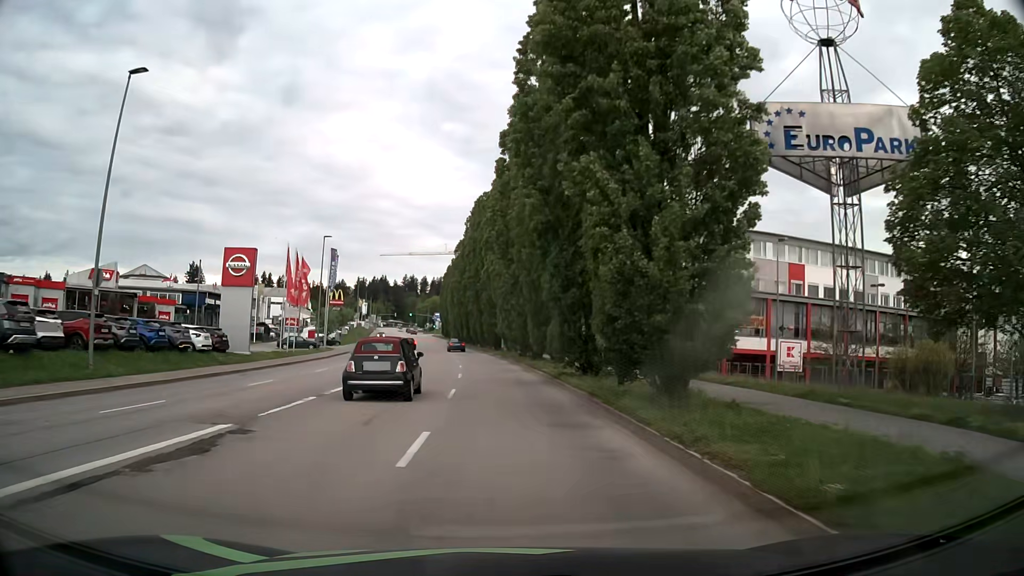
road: tertiary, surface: asphalt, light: Day
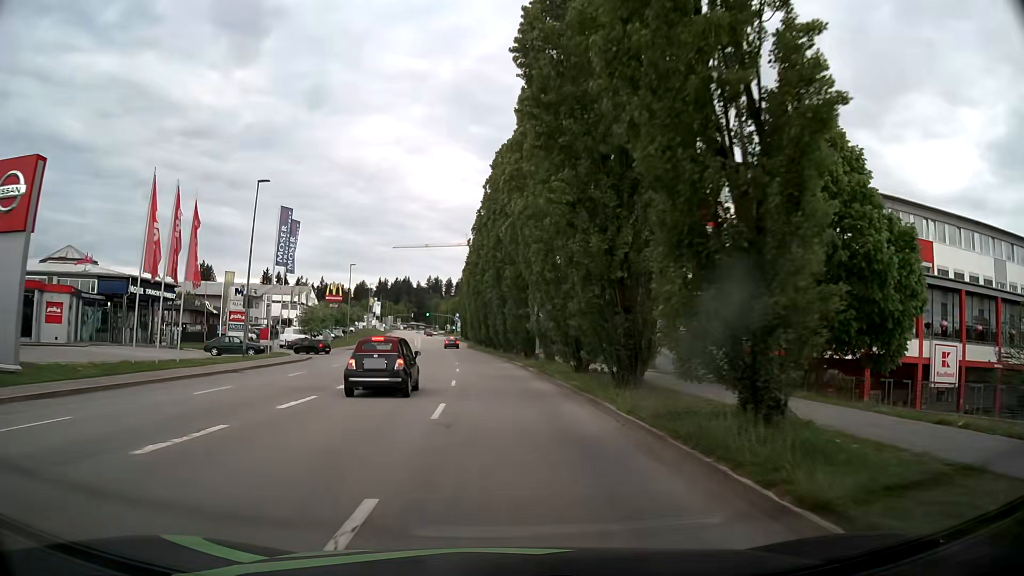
(-0.2, +22.8) m; -2°
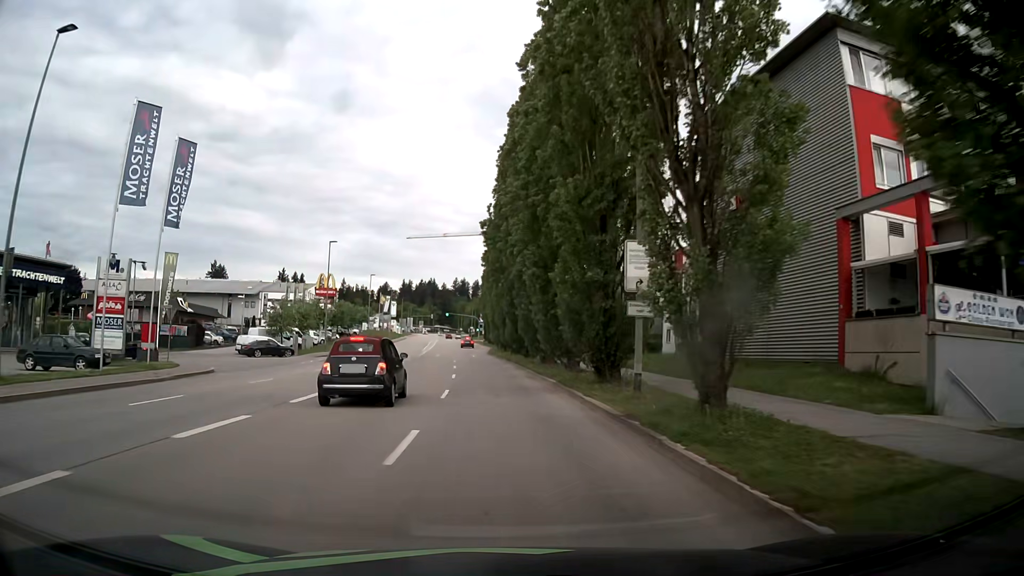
(-0.3, +22.7) m; -2°
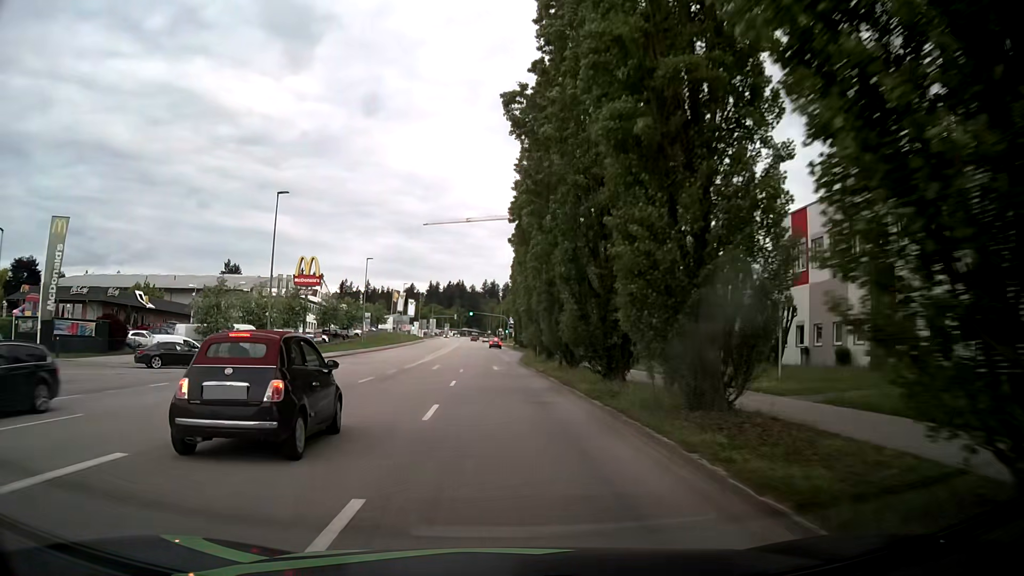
(-0.6, +22.8) m; -2°
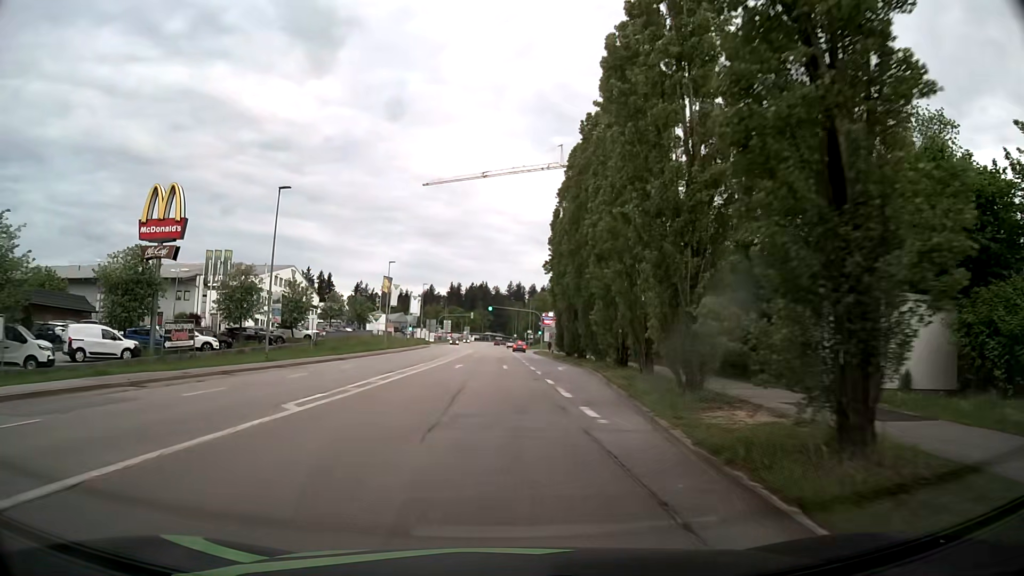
(-1.1, +37.9) m; -3°
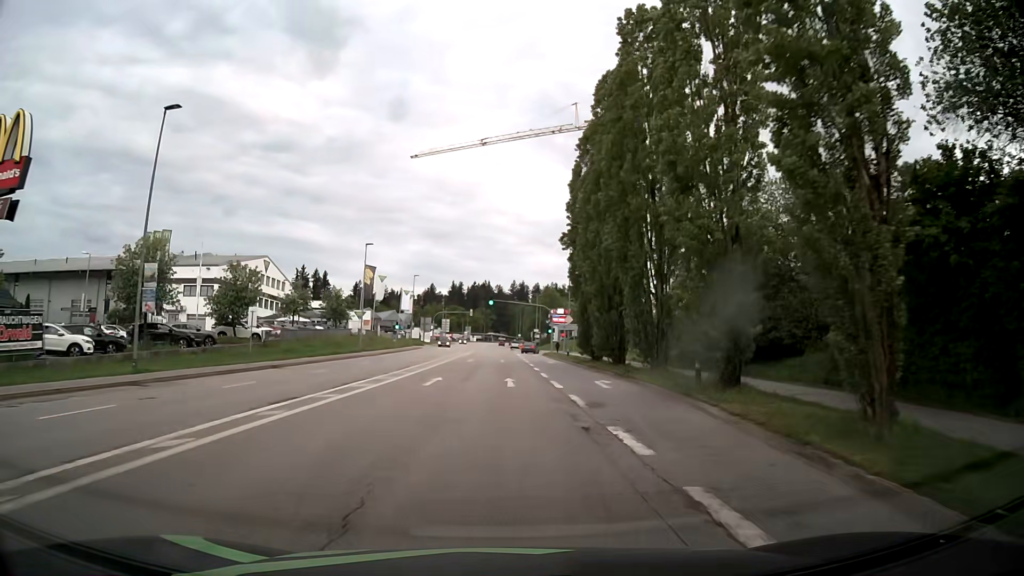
(0.0, +15.2) m; -1°
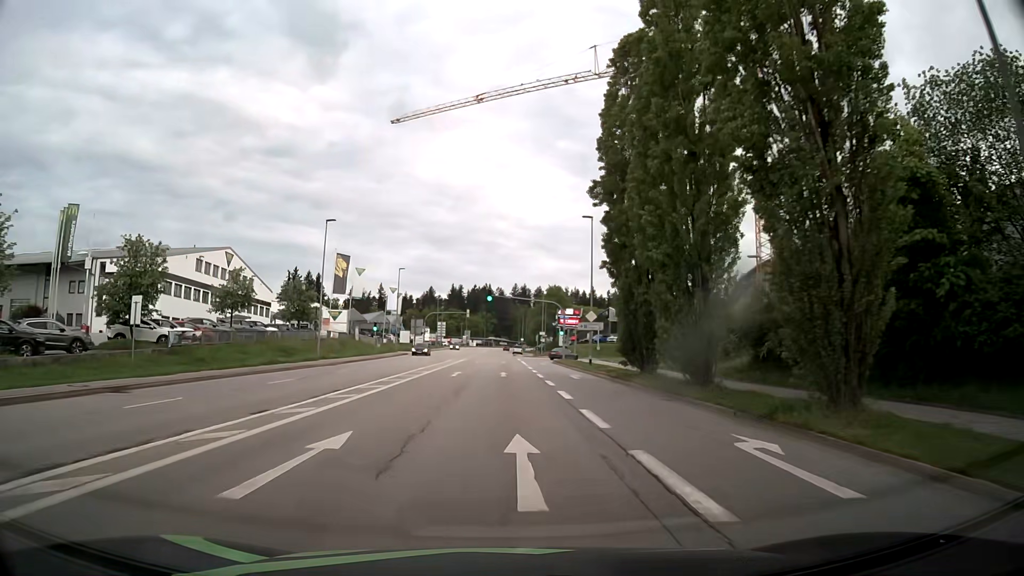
(+0.2, +15.2) m; +1°
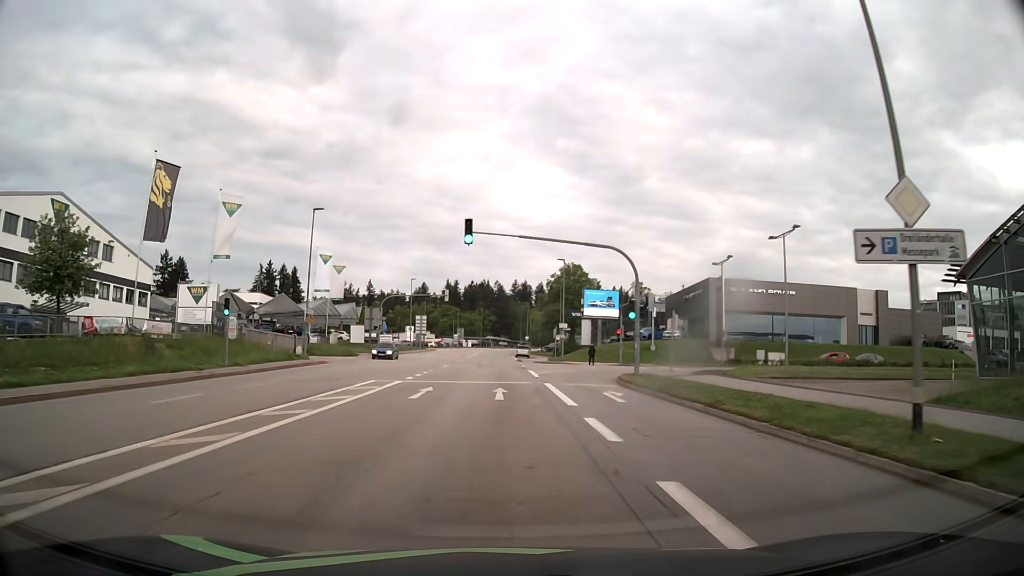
(-0.2, +38.0) m; 0°
(0, +10) (0, +20) (0, +30) (0, +40) (0, +50) (0, +60) (-1, +70) (-1, +80) (-1, +90) (-1, +100) m
